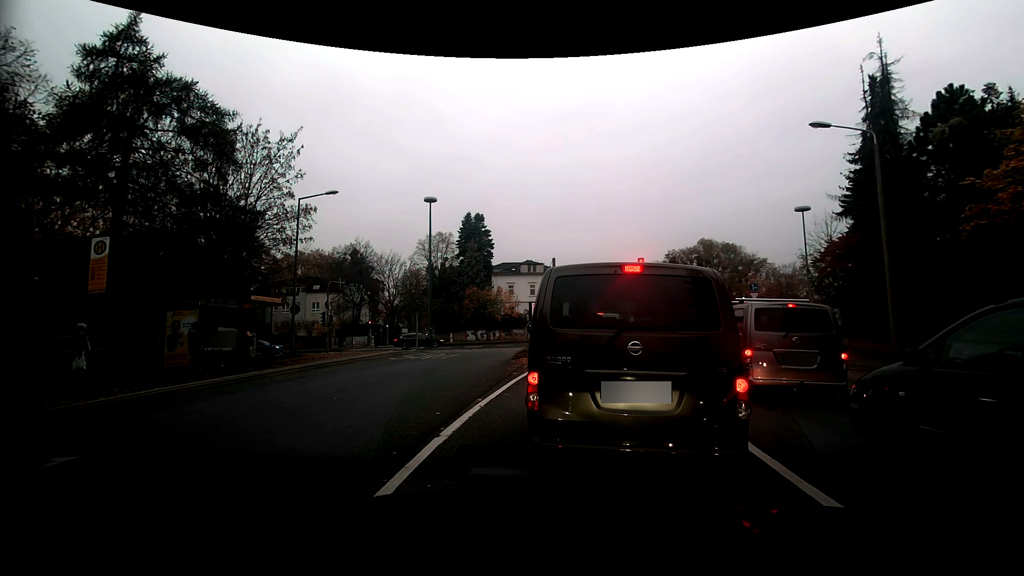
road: tertiary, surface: asphalt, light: Day
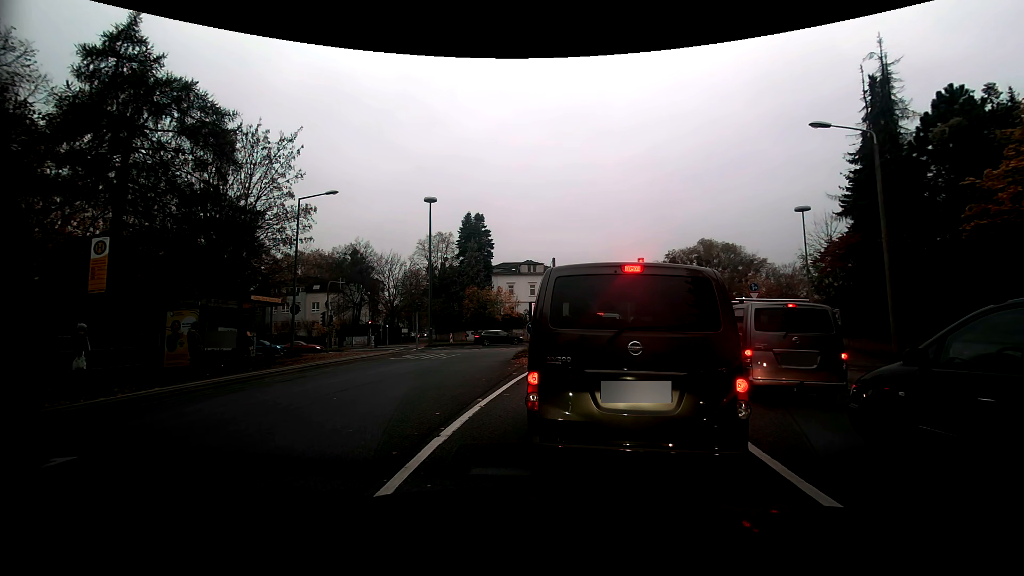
(0.0, 0.0) m; 0°
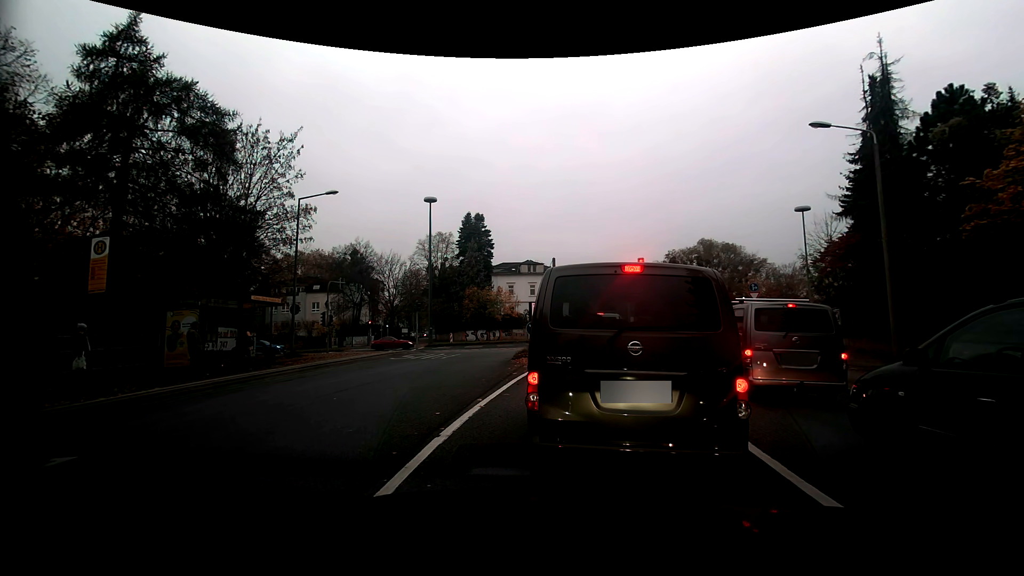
(0.0, 0.0) m; 0°
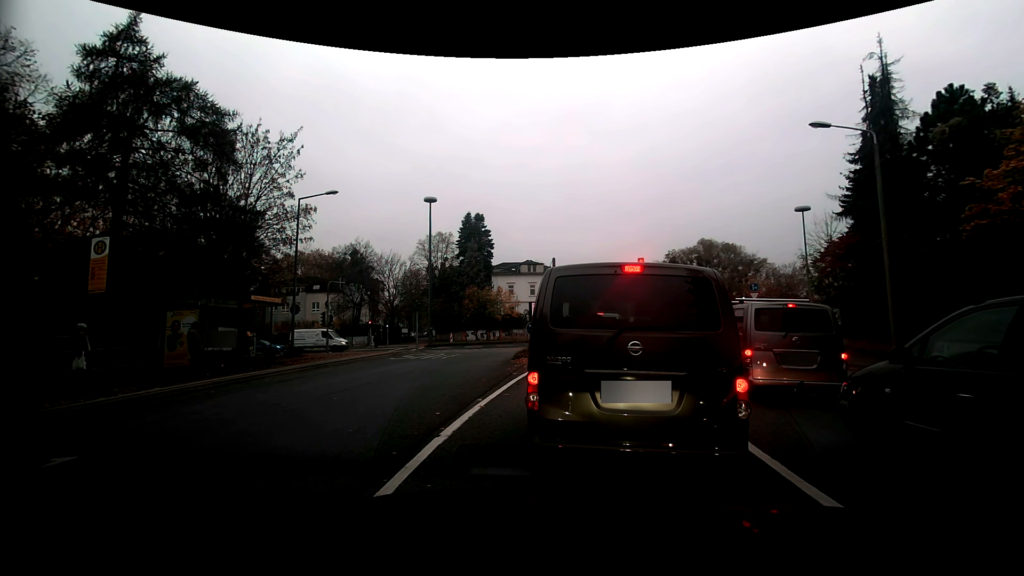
(0.0, 0.0) m; 0°
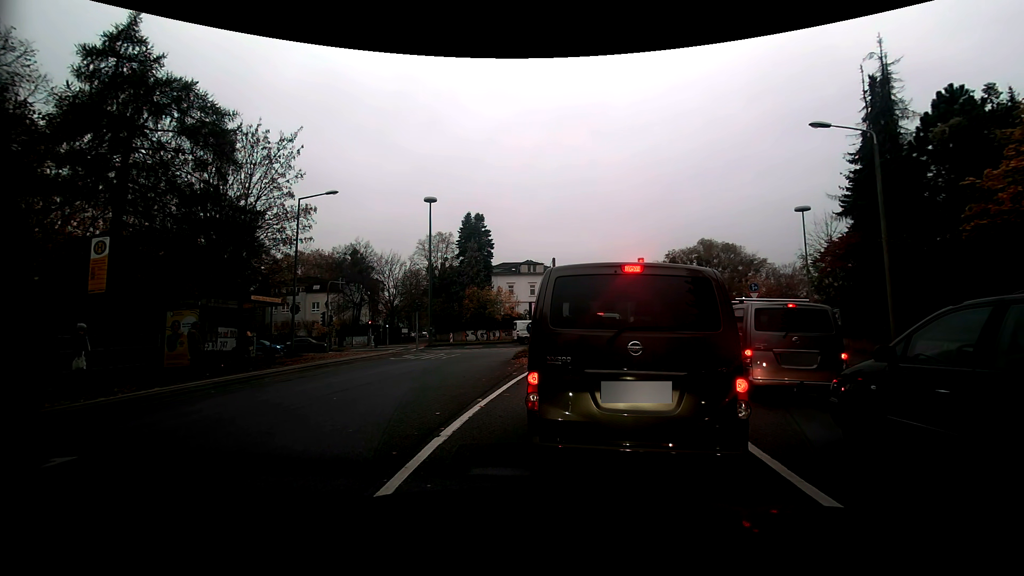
(0.0, 0.0) m; 0°
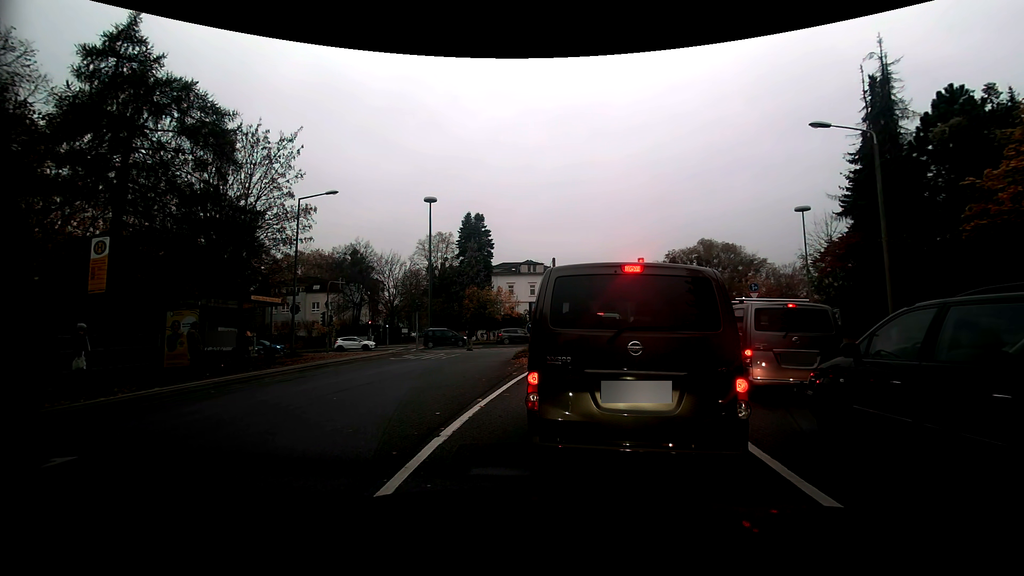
(0.0, 0.0) m; 0°
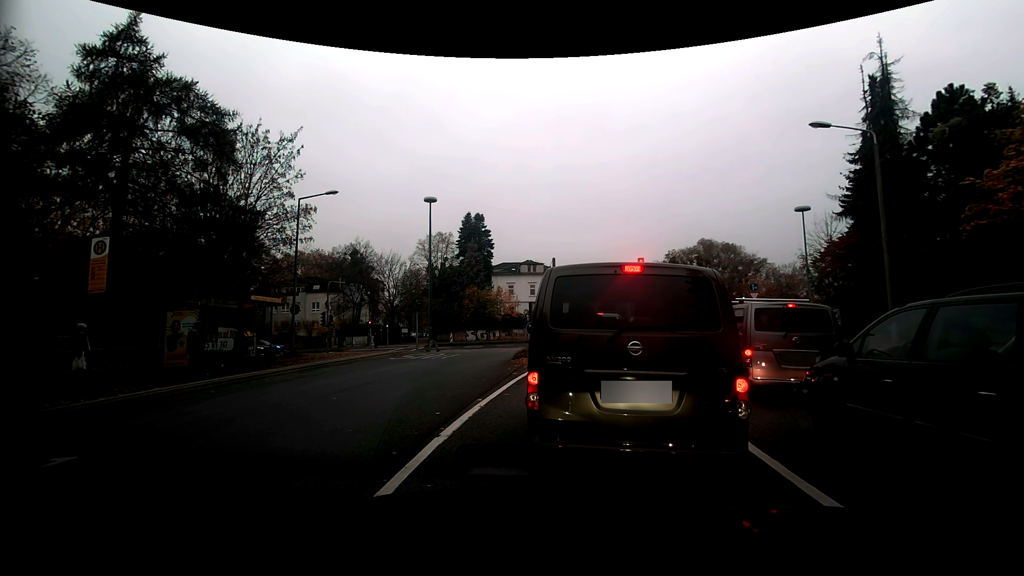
(0.0, 0.0) m; 0°
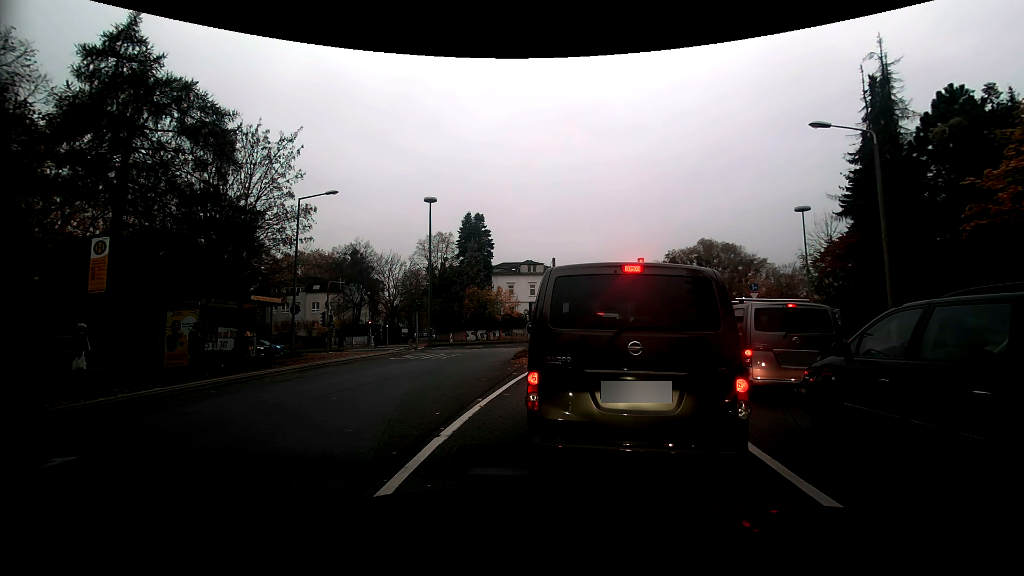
(0.0, 0.0) m; 0°
